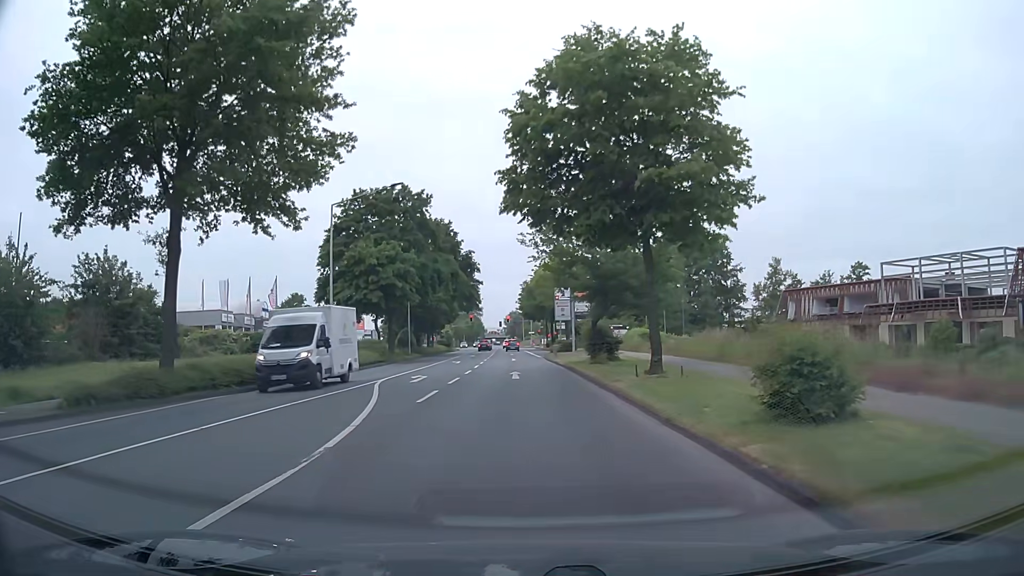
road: secondary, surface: asphalt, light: Day
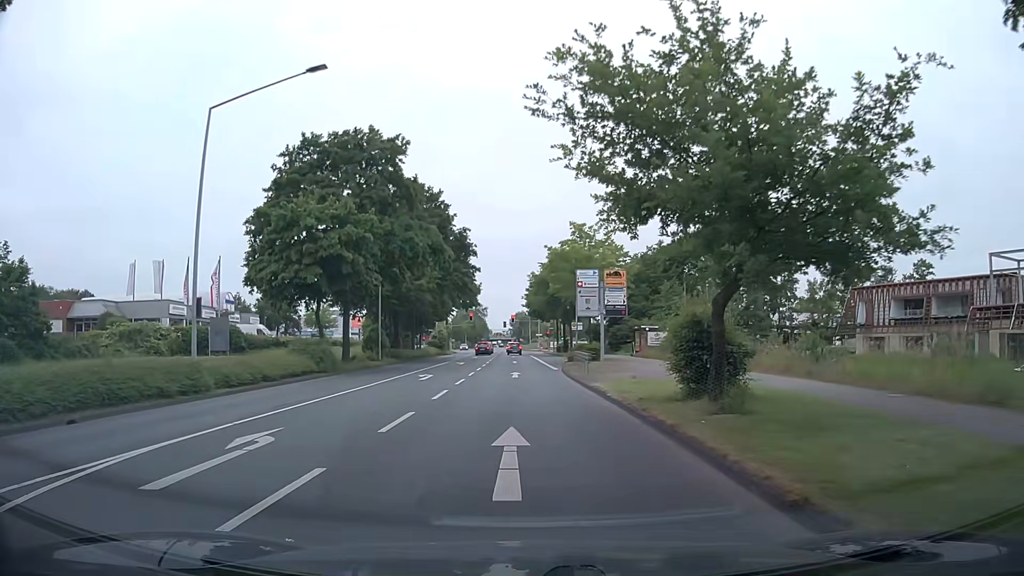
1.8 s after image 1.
(-0.2, +16.4) m; -1°
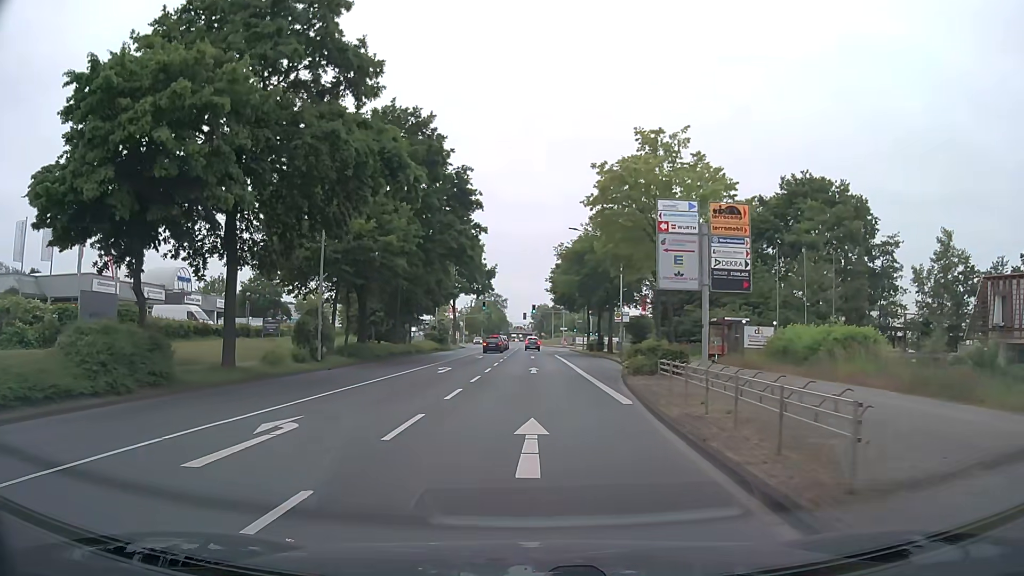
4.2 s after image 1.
(-0.1, +19.1) m; -2°
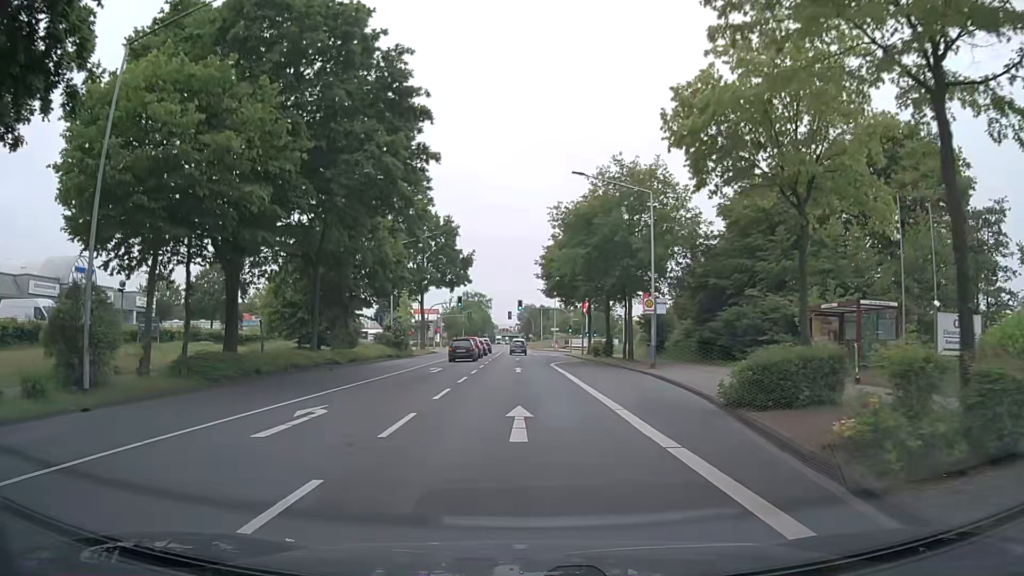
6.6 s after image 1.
(+0.2, +17.7) m; +1°
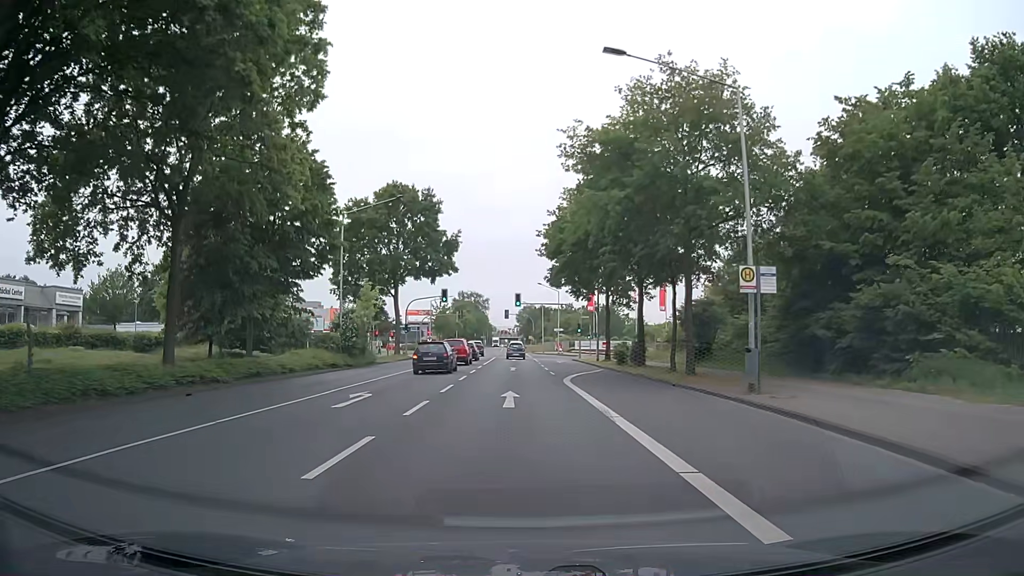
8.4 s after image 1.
(+0.1, +15.1) m; +1°
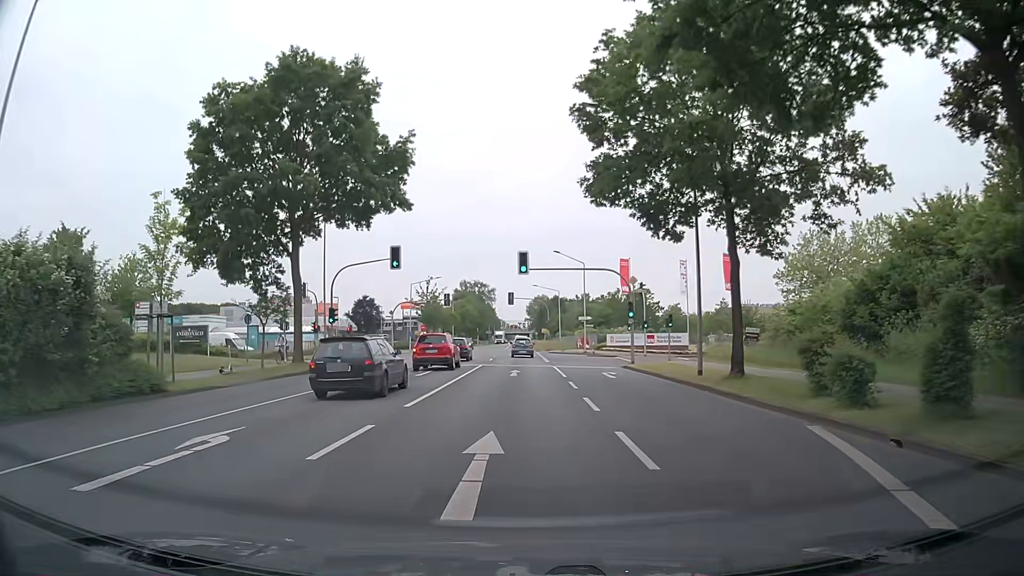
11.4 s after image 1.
(-0.3, +29.5) m; -2°
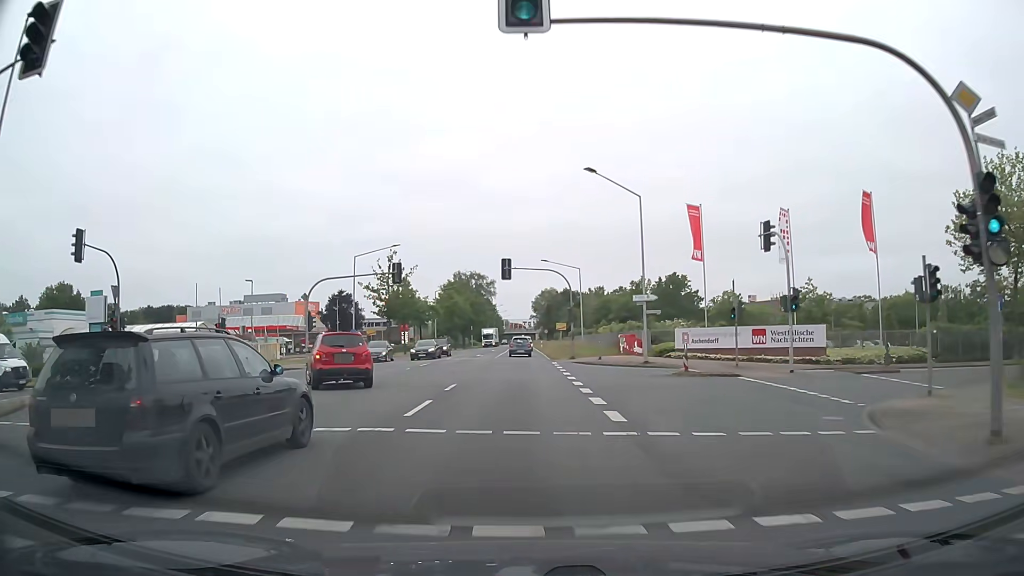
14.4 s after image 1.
(0.0, +32.0) m; 0°
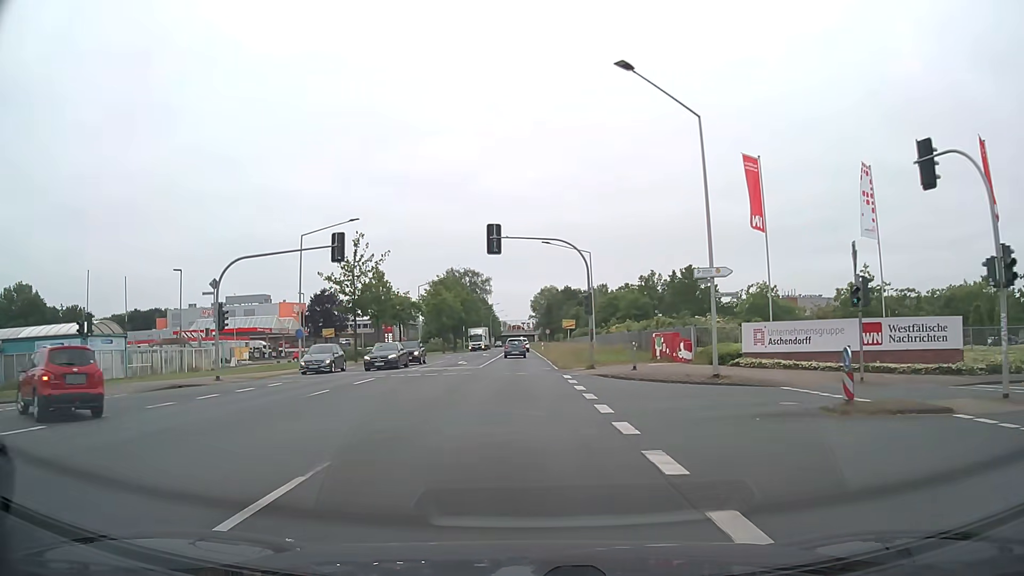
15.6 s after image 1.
(+0.1, +13.7) m; +1°
(0, +10) (0, +20) (0, +30) (-1, +40) (-1, +50) (-1, +60) (-1, +70) (-1, +80) (-2, +90) (-2, +100) m
